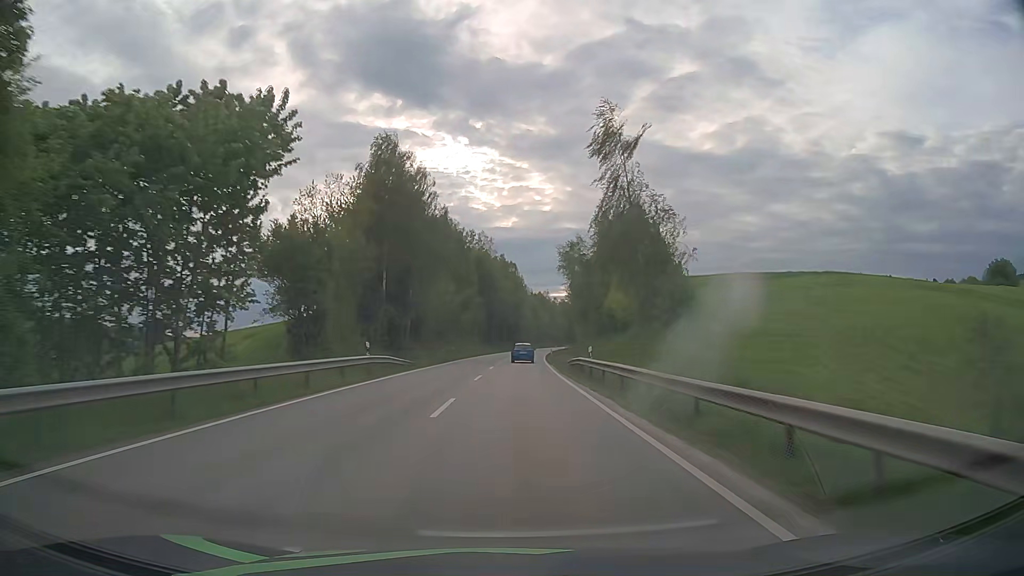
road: secondary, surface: asphalt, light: Day
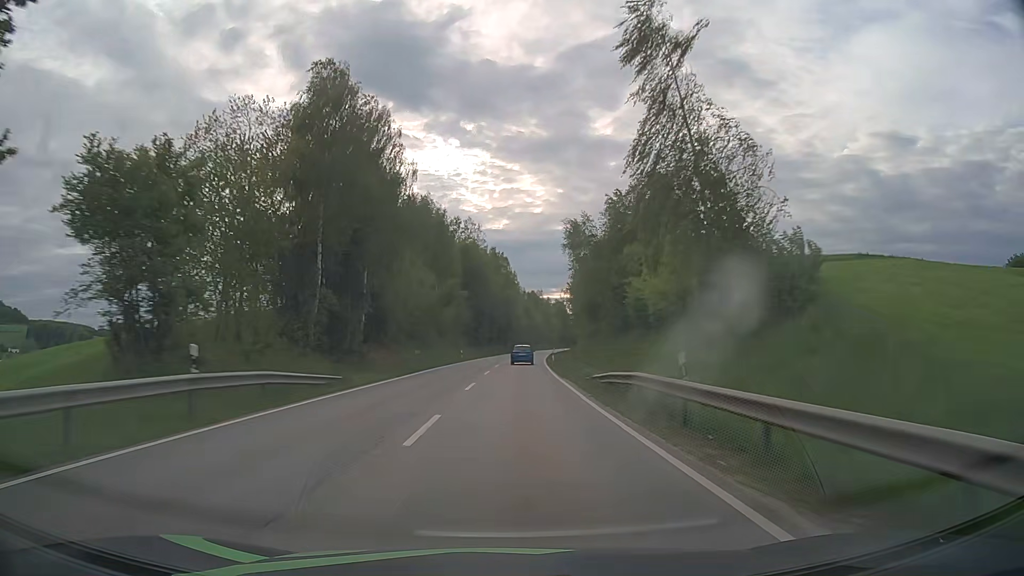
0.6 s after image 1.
(+0.1, +15.4) m; +1°
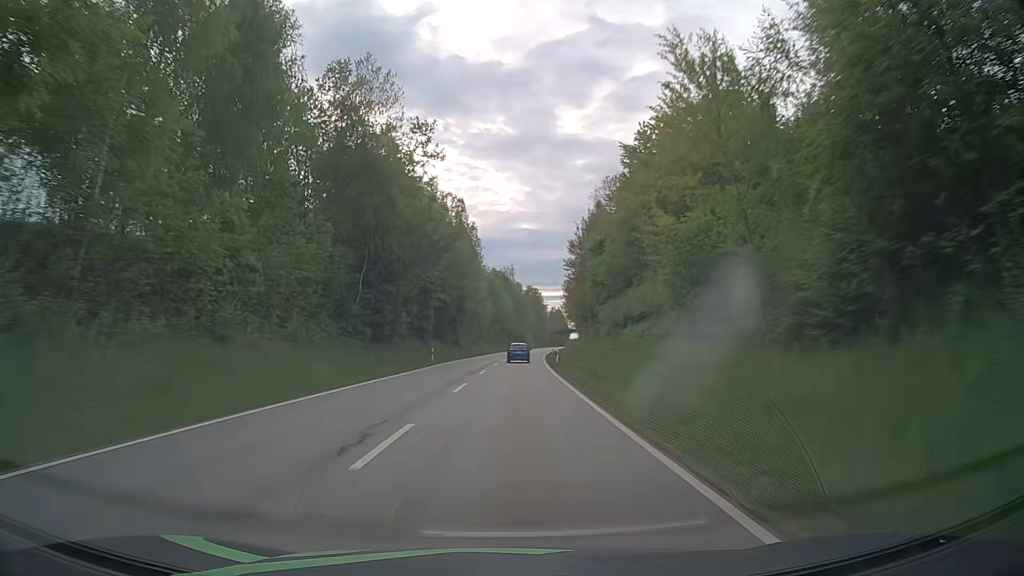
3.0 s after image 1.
(+1.6, +62.1) m; +3°
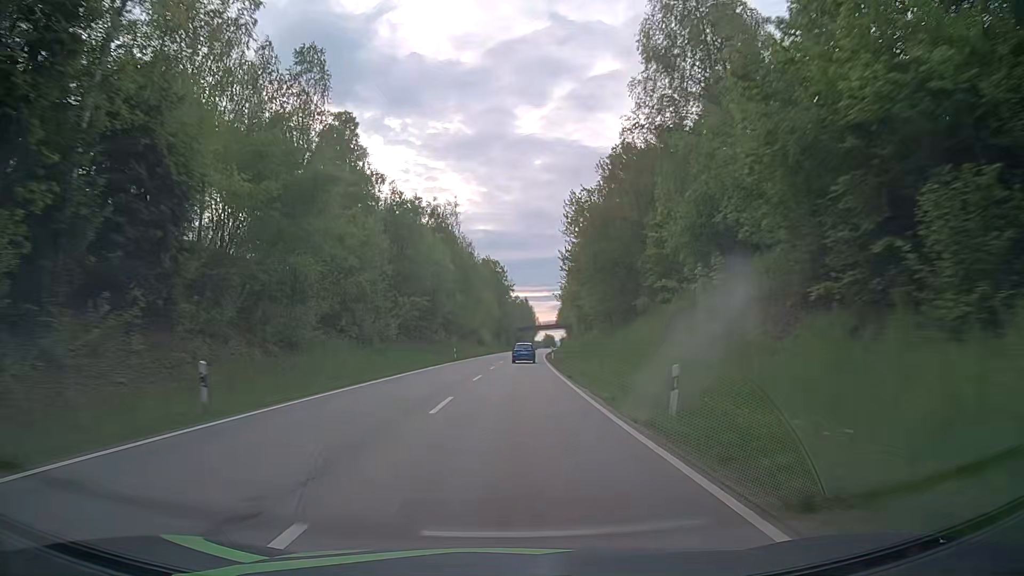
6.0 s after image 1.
(+2.2, +78.5) m; +3°
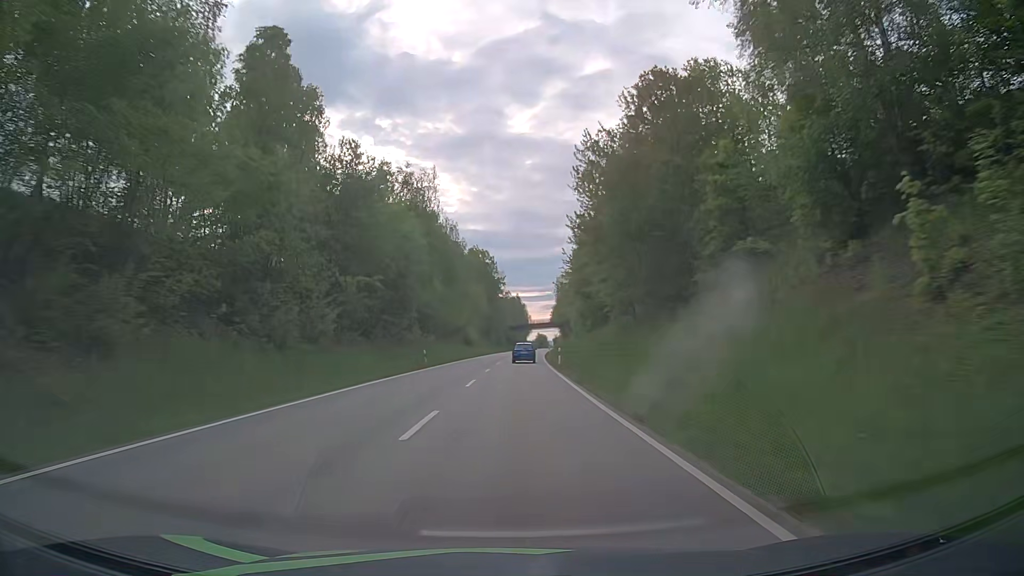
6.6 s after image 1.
(0.0, +15.7) m; 0°
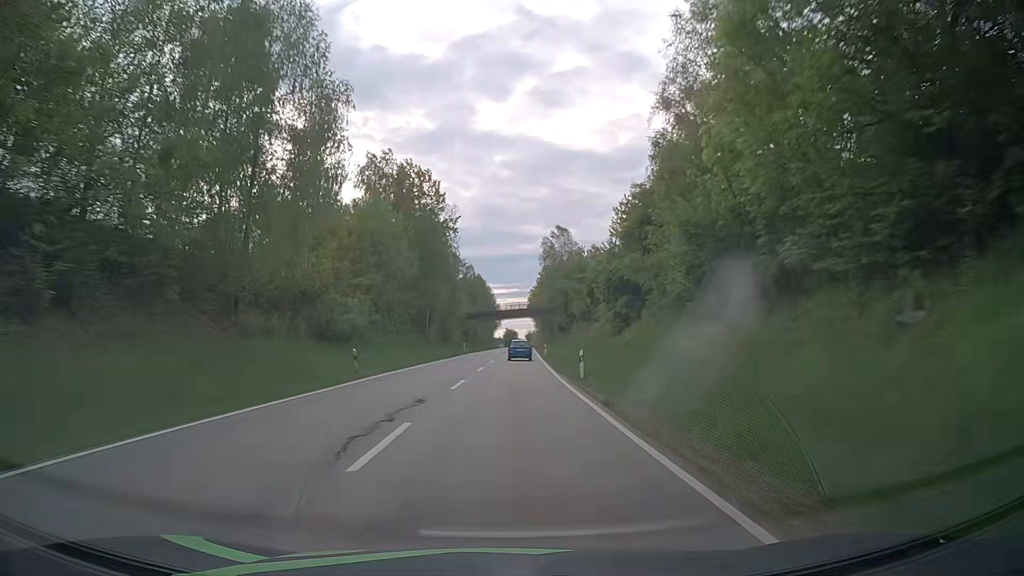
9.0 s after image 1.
(+2.4, +62.6) m; +3°
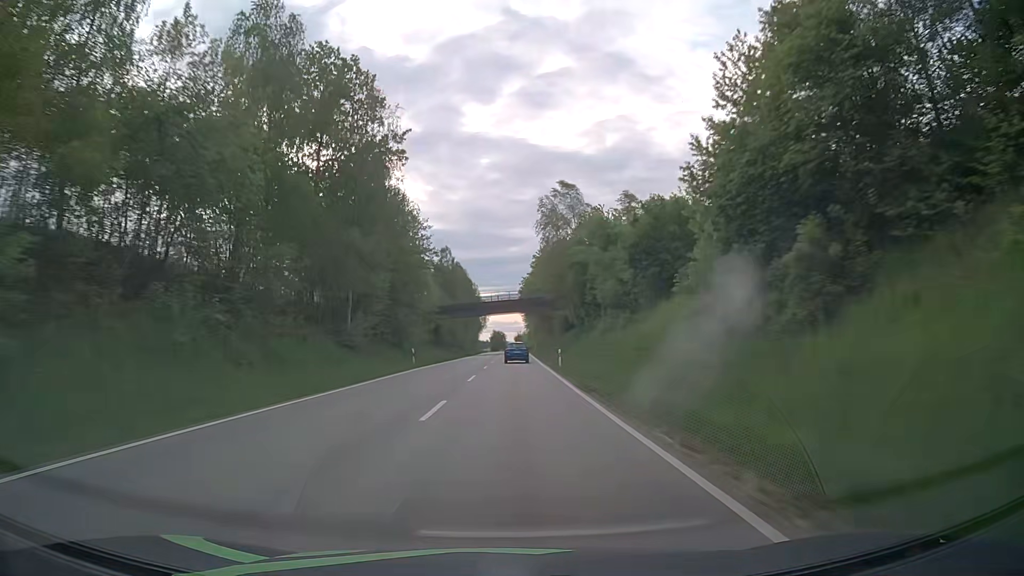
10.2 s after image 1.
(+0.5, +31.1) m; +2°
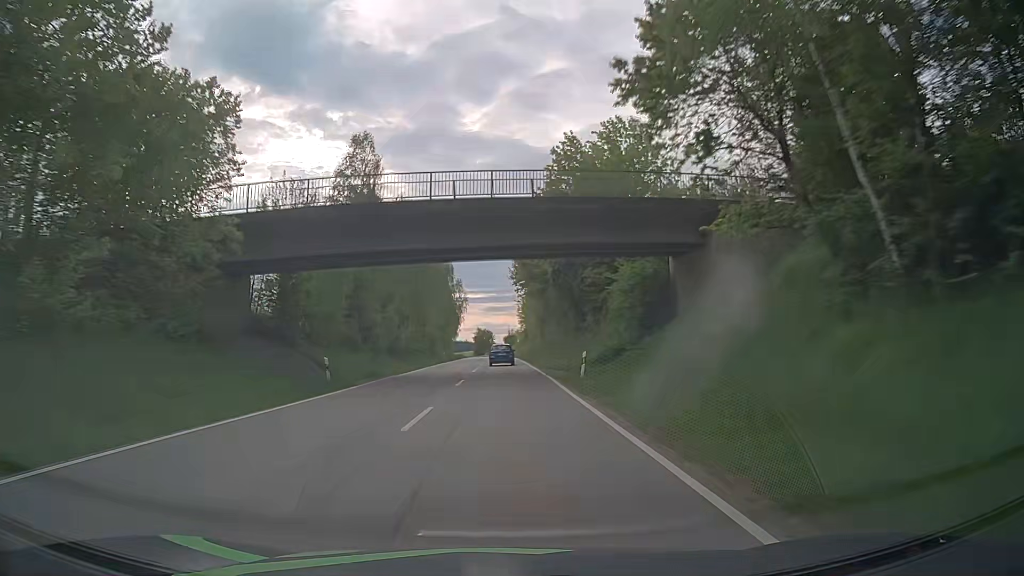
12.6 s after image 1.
(+0.4, +61.6) m; +1°
(0, +10) (0, +20) (0, +30) (0, +40) (0, +50) (0, +60) (0, +70) (-1, +80) (-1, +90) (-1, +100) m
